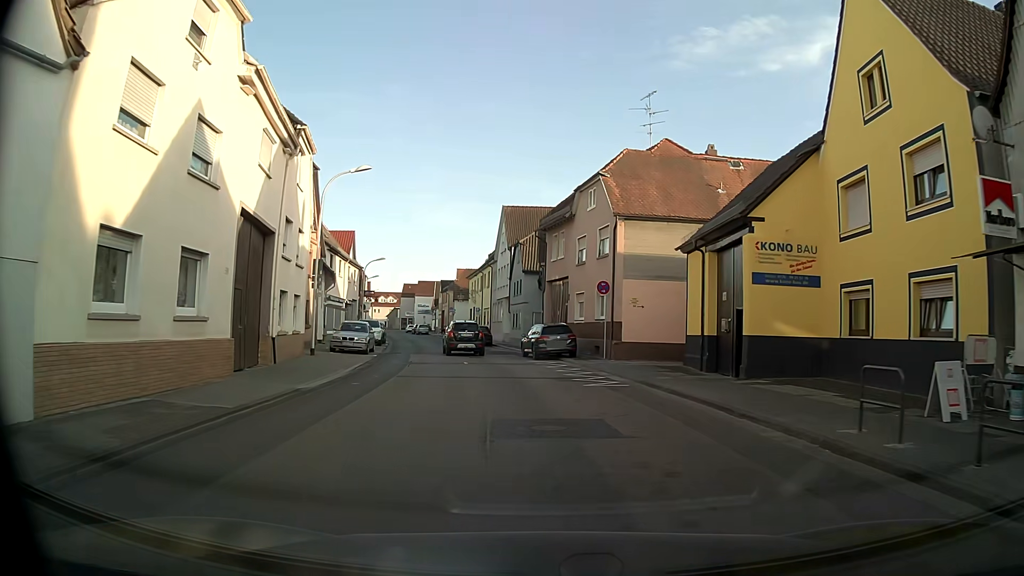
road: tertiary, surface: asphalt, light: Day
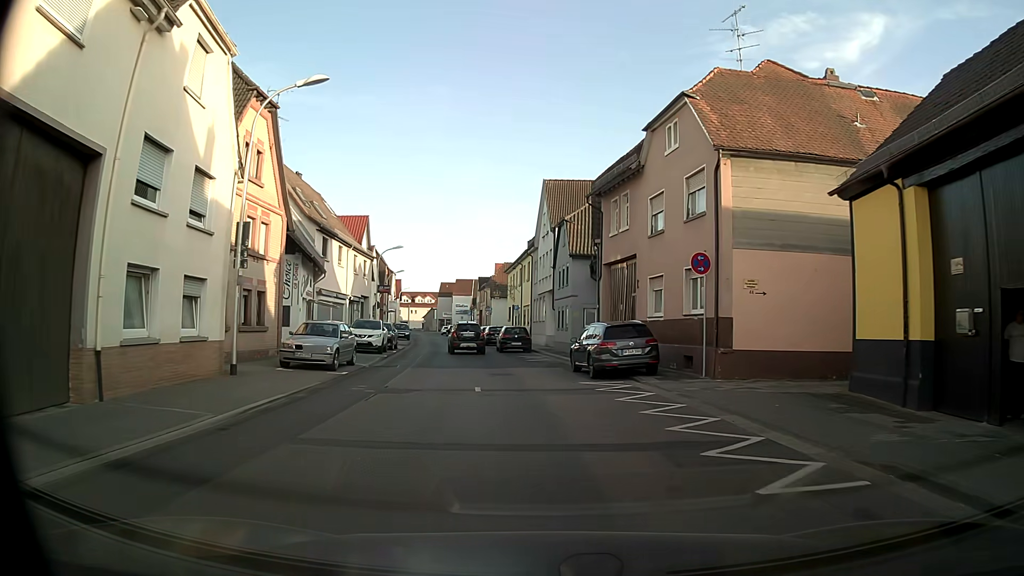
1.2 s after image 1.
(-0.3, +10.5) m; -3°
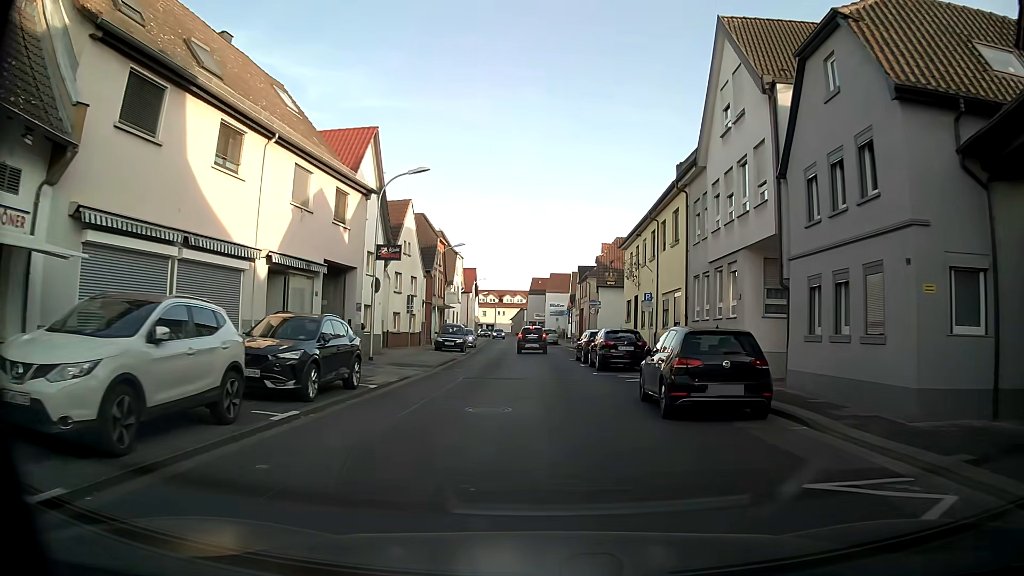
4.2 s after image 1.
(-2.5, +26.1) m; -8°
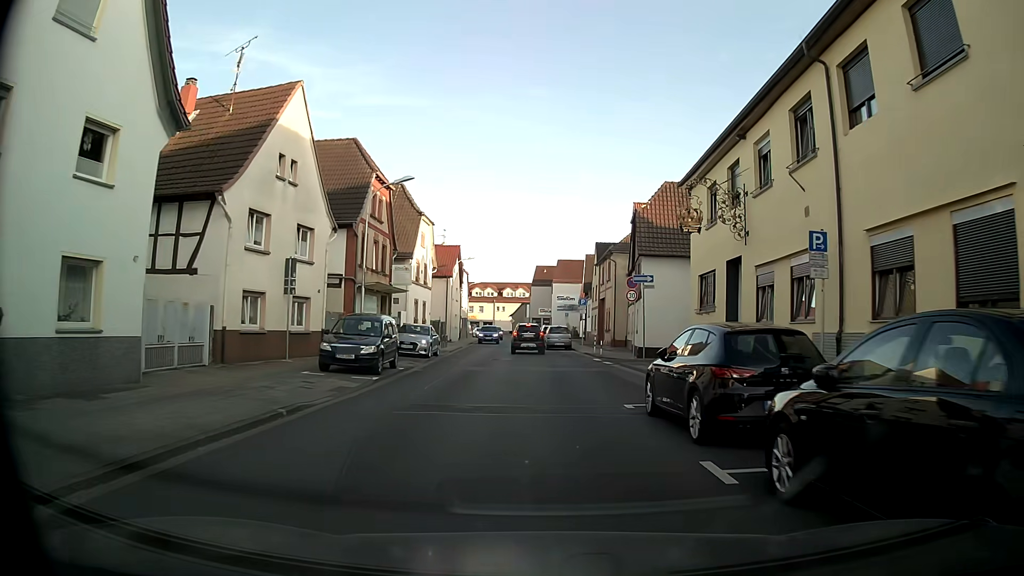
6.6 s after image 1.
(-0.2, +21.0) m; 0°
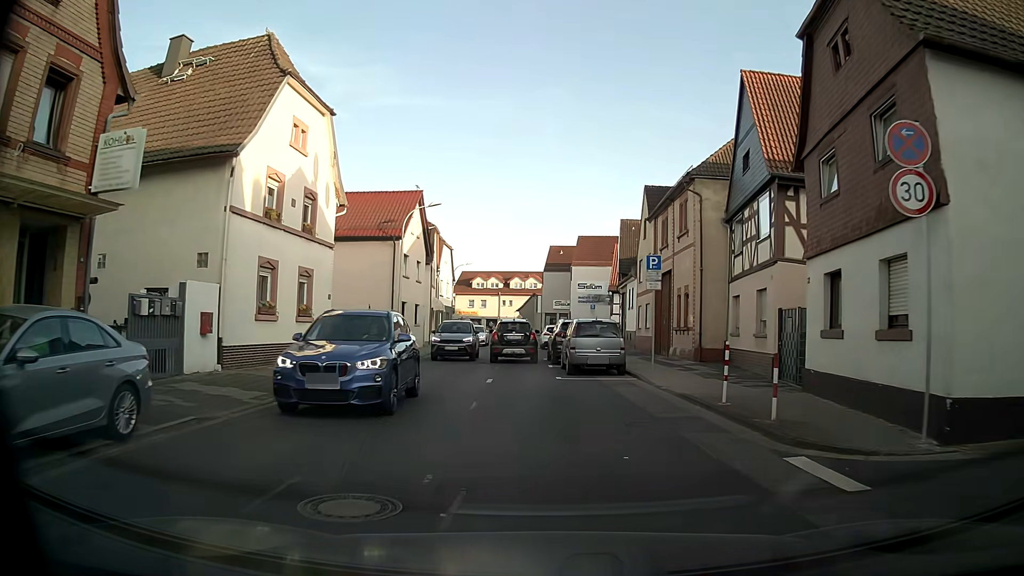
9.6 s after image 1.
(-0.3, +24.8) m; -1°
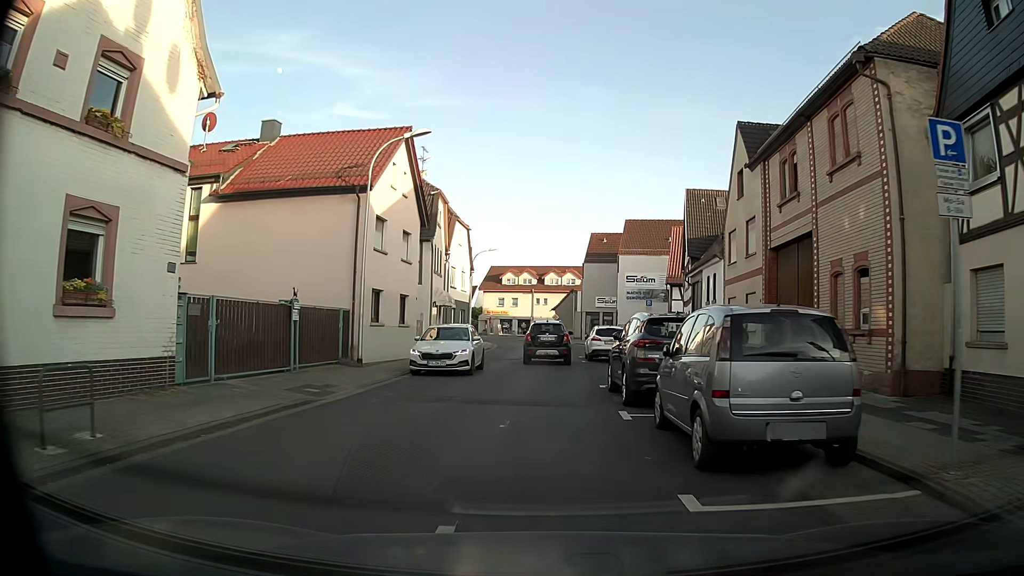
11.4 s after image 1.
(-0.6, +12.7) m; -4°
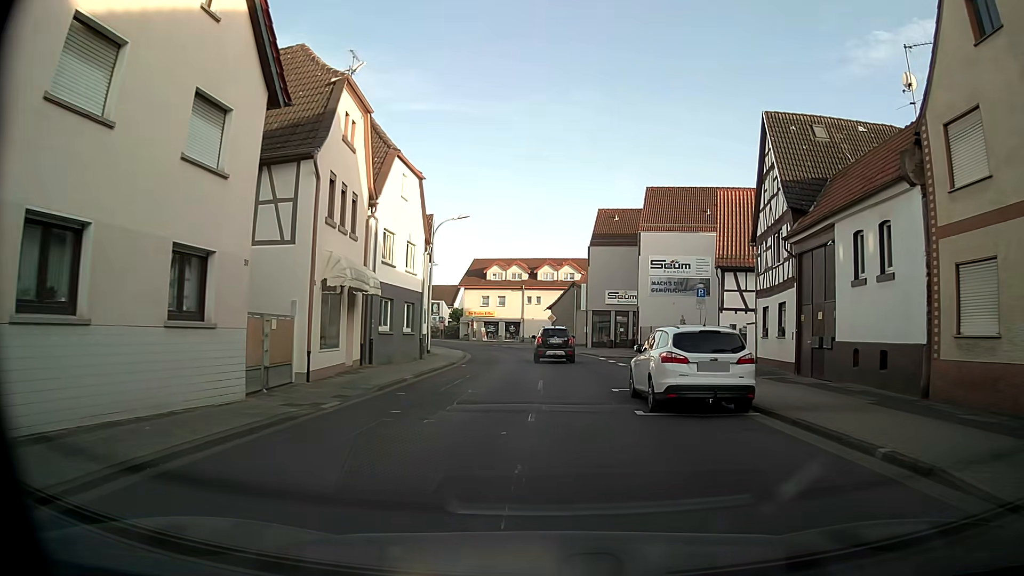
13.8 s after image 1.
(0.0, +16.9) m; 0°
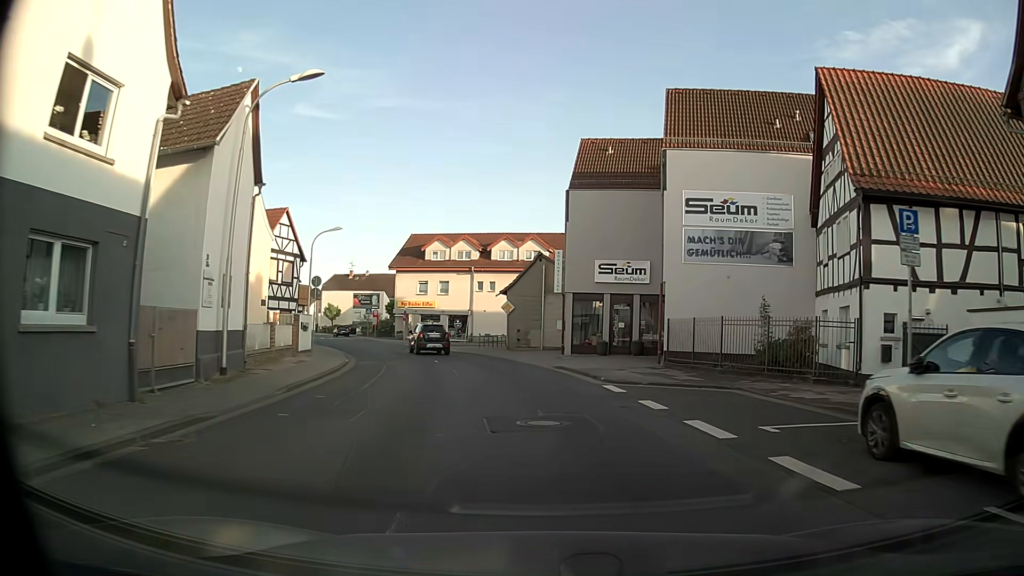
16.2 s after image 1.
(+0.8, +20.4) m; +5°
(0, +10) (-1, +20) (-3, +30) (-6, +39) (-11, +48) (-15, +57) (-20, +66) (-24, +75) (-29, +84) (-34, +93) m
